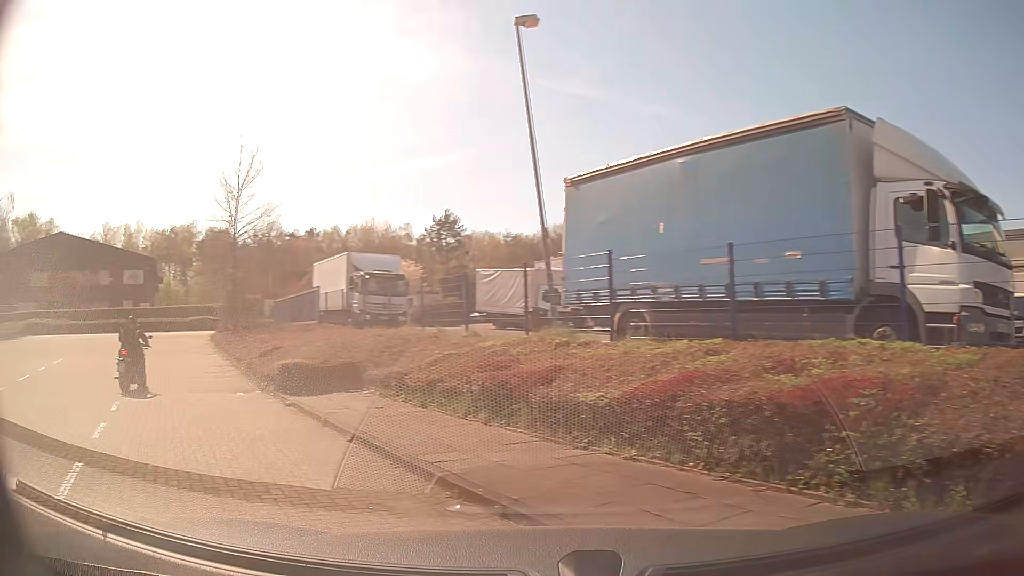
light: Day
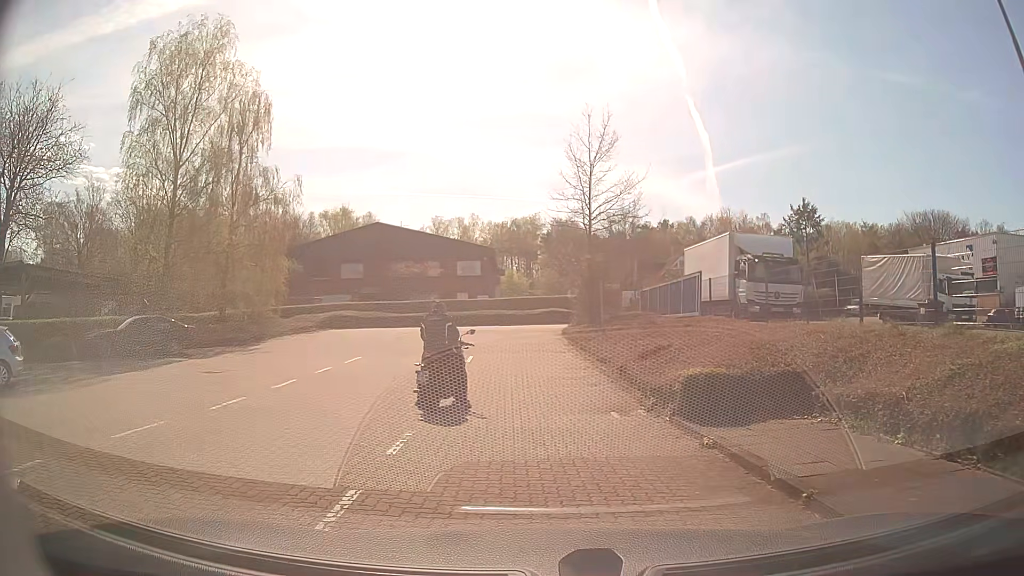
(-1.6, +4.4) m; -32°
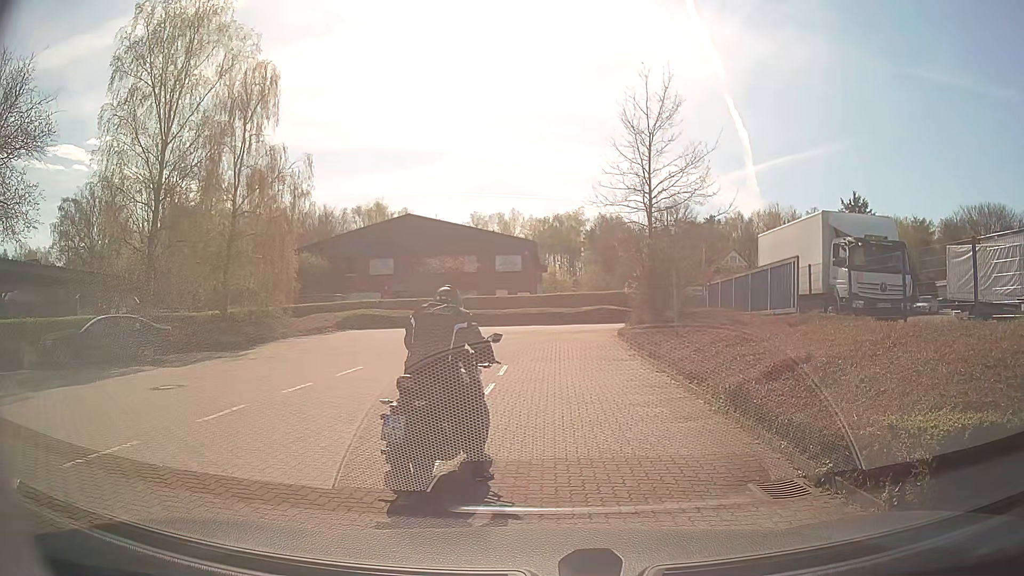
(-0.2, +4.7) m; -4°
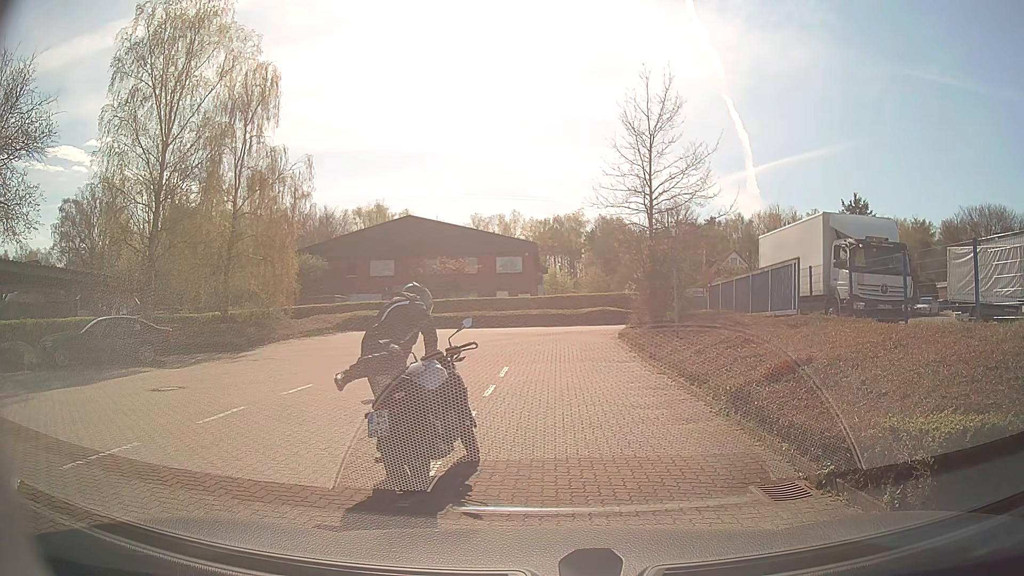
(0.0, +0.1) m; 0°
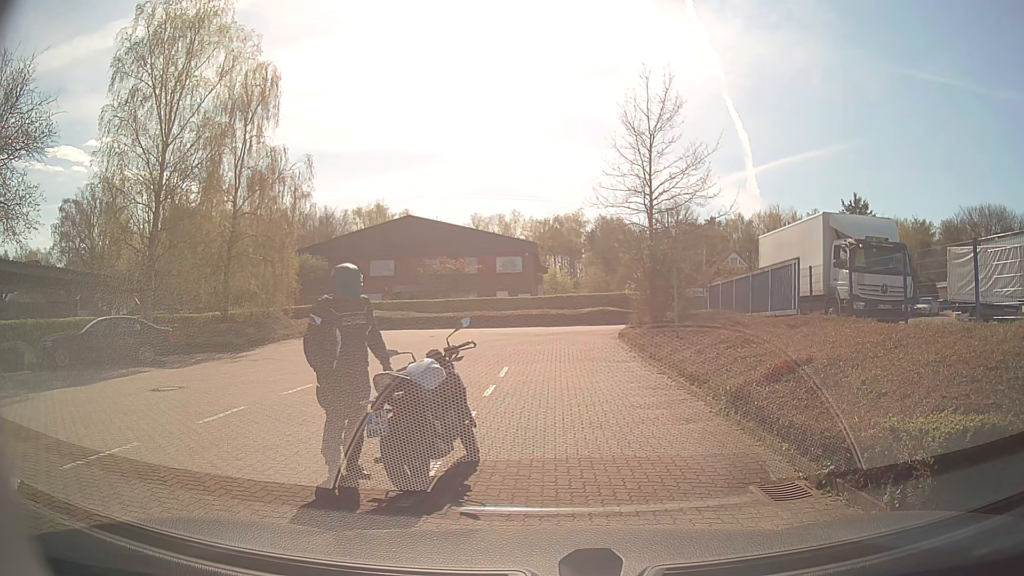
(0.0, 0.0) m; 0°
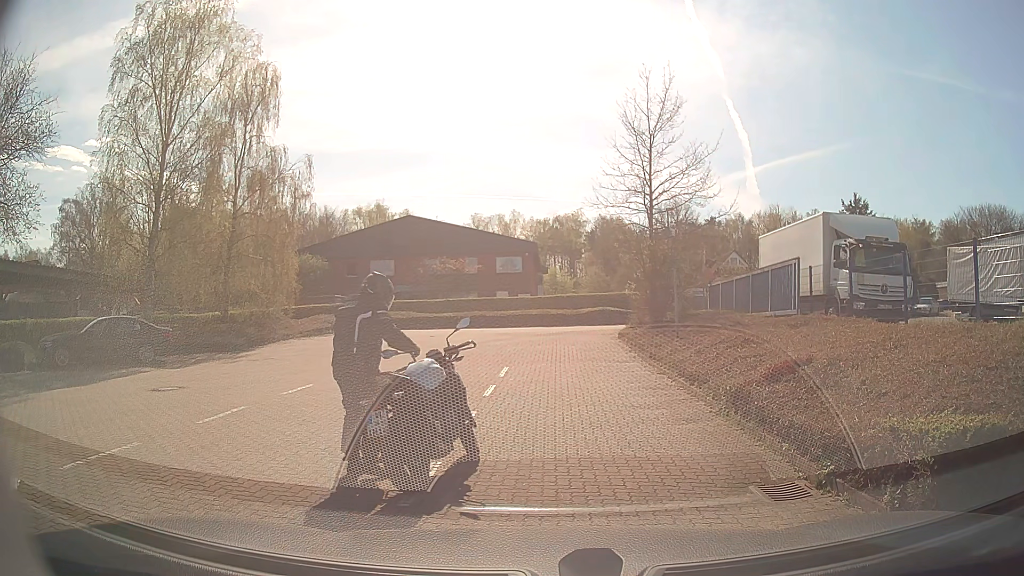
(0.0, 0.0) m; 0°
